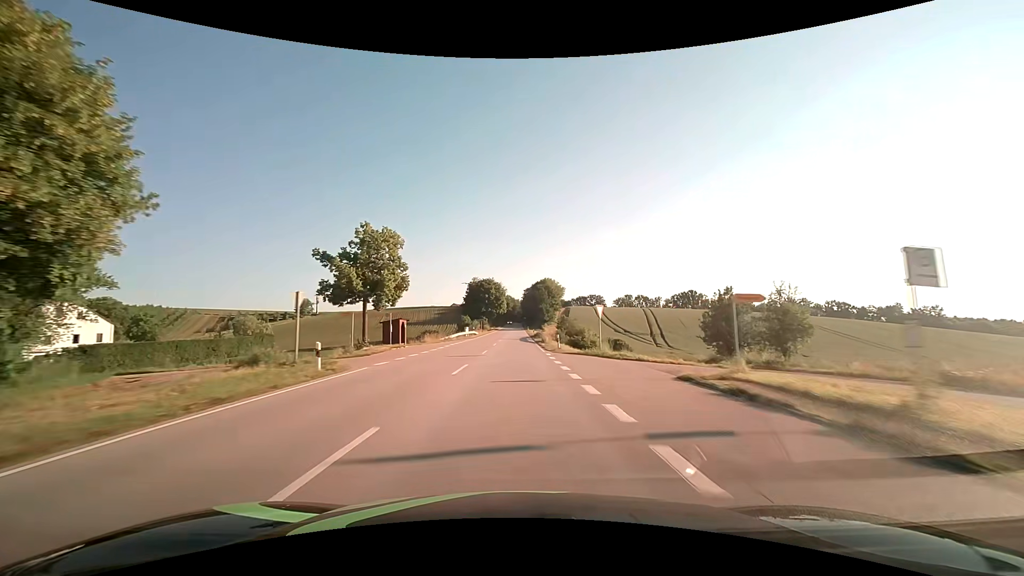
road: secondary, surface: asphalt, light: Day
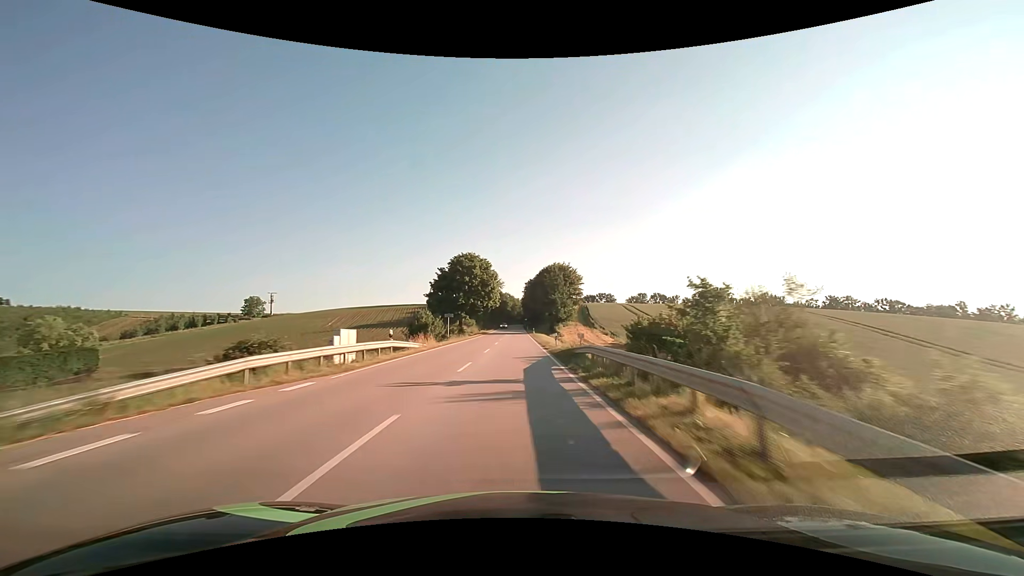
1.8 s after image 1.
(0.0, +47.2) m; 0°
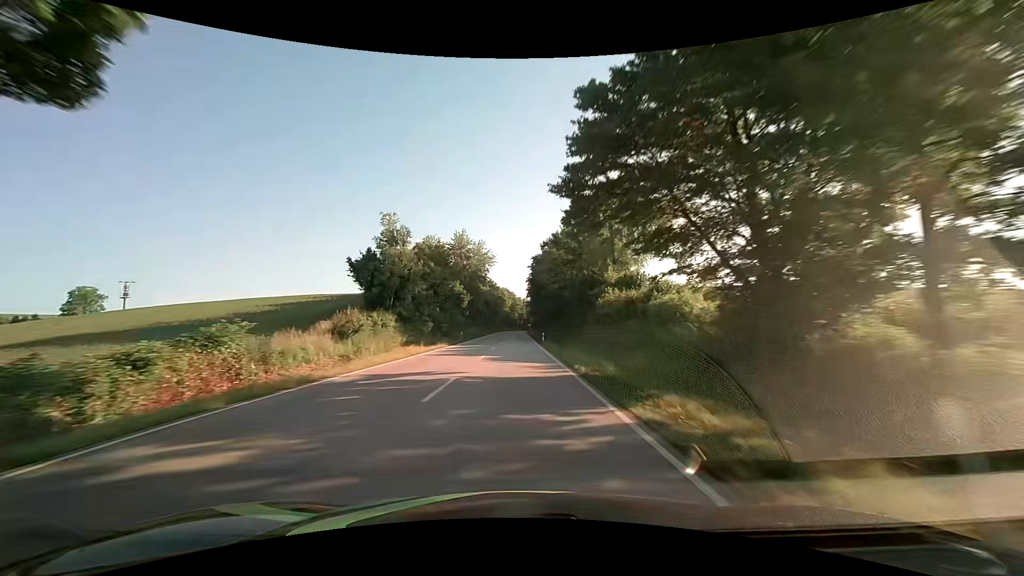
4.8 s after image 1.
(0.0, +78.6) m; 0°
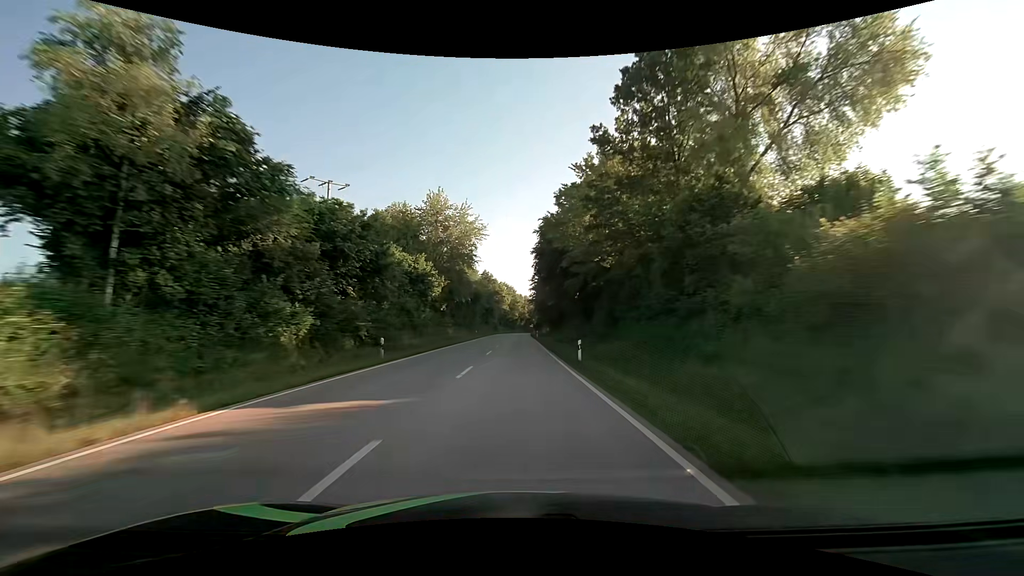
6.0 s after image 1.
(-0.1, +31.4) m; 0°
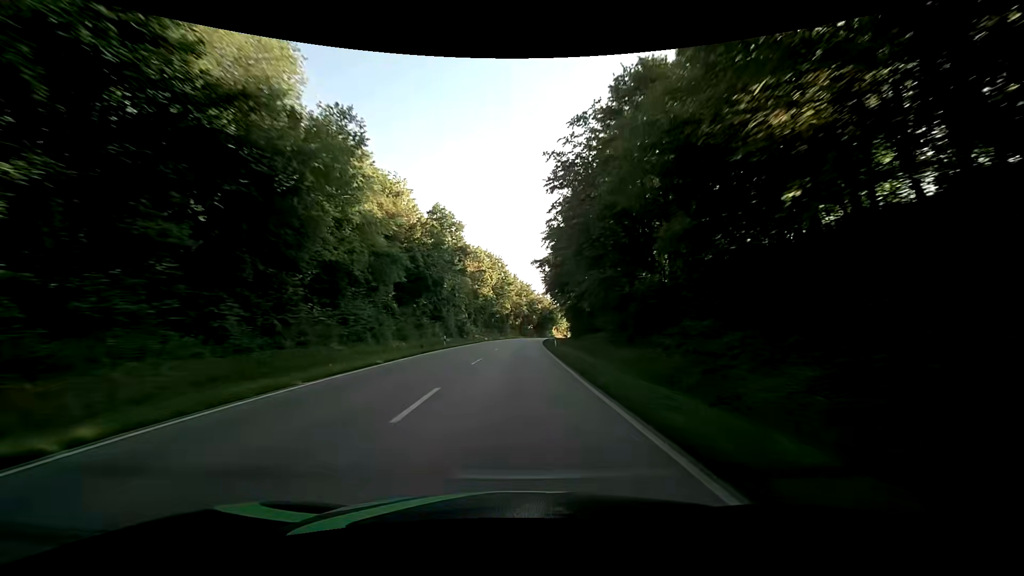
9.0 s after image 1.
(0.0, +78.6) m; +1°
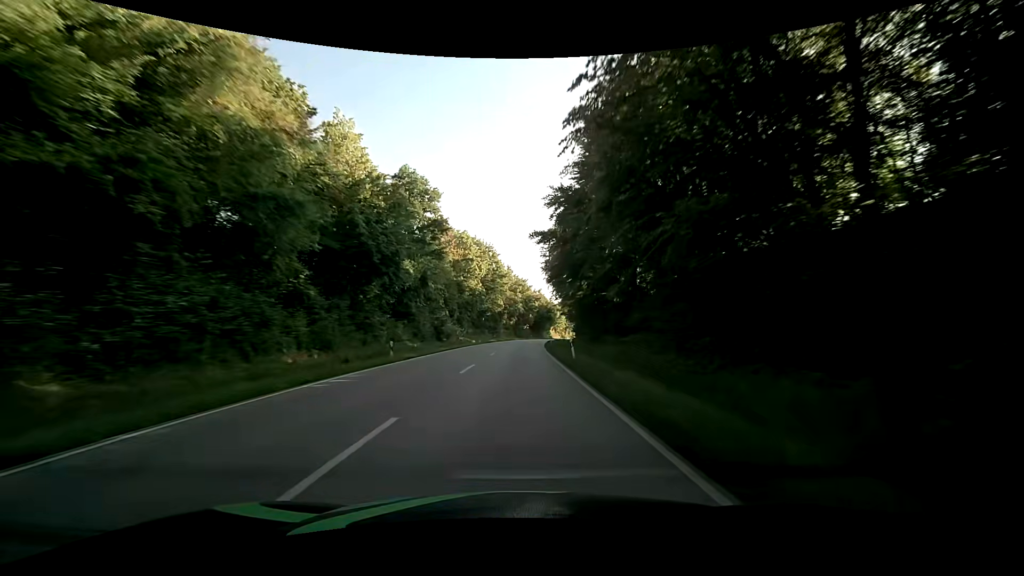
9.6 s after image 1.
(0.0, +15.7) m; 0°
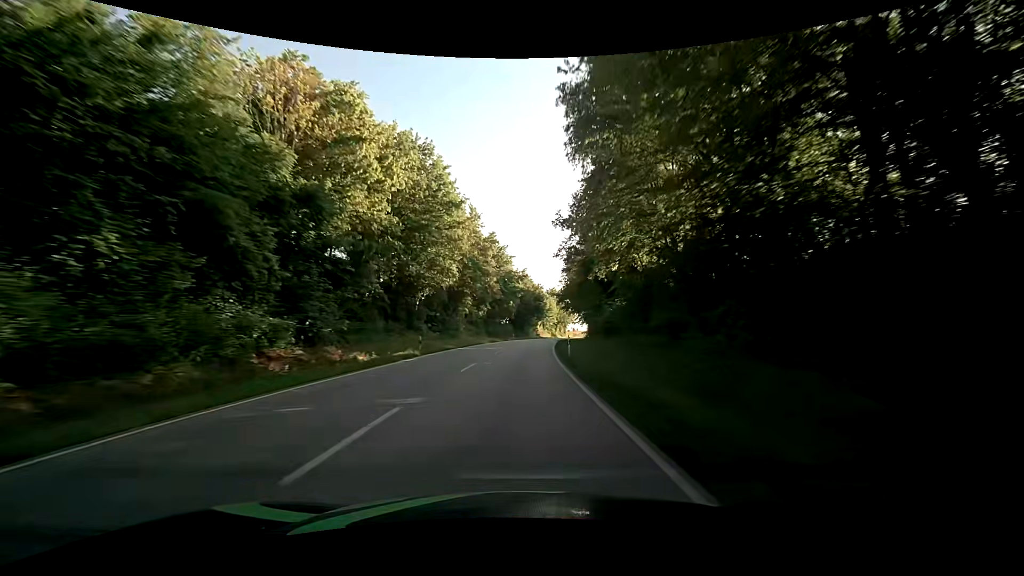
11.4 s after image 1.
(+0.8, +47.3) m; +2°
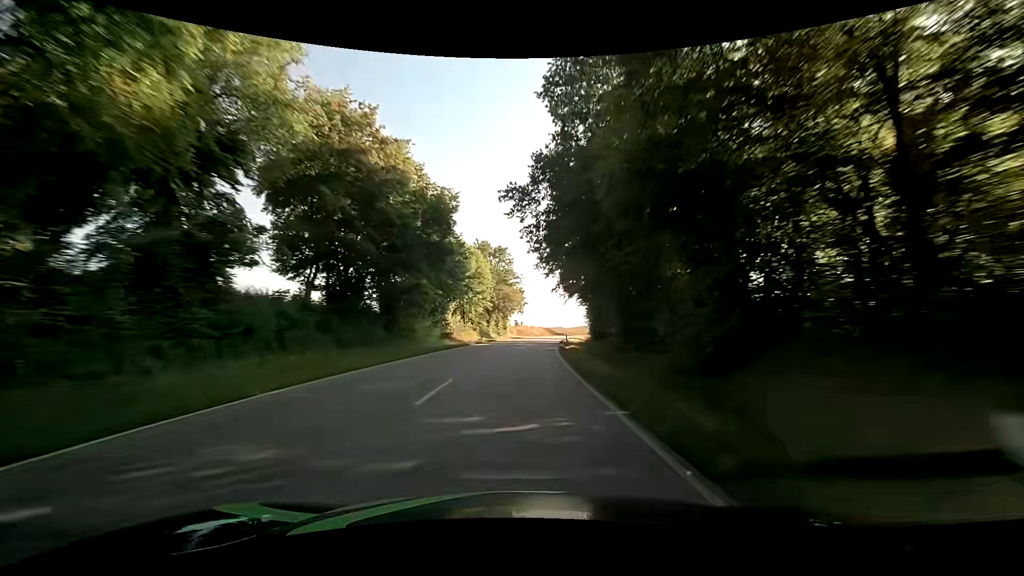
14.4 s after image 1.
(+4.8, +79.0) m; +8°
(0, +10) (0, +20) (+1, +30) (+1, +40) (+2, +50) (+3, +60) (+4, +70) (+6, +80) (+7, +90) (+9, +99) m
